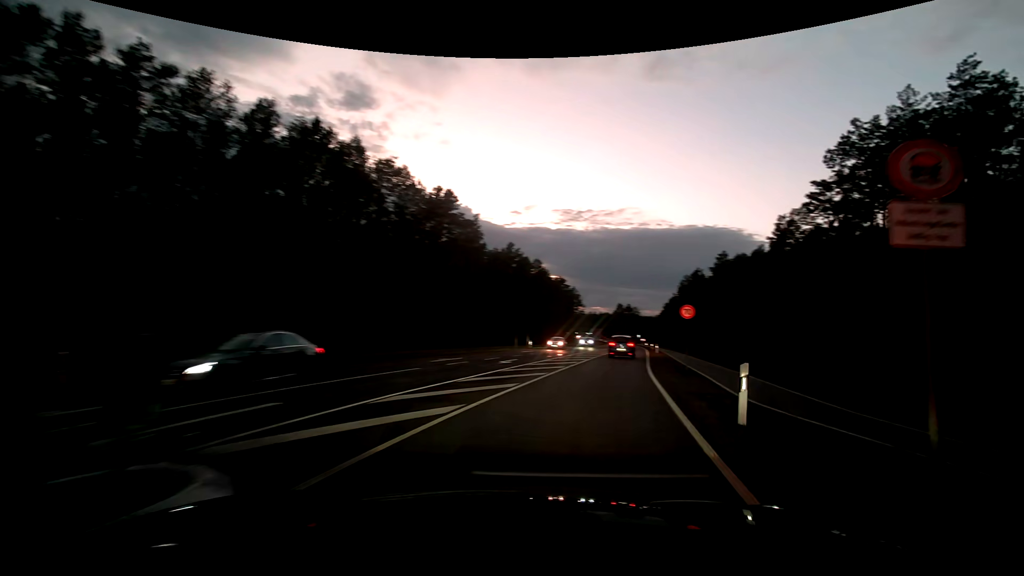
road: secondary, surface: asphalt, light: Dusk
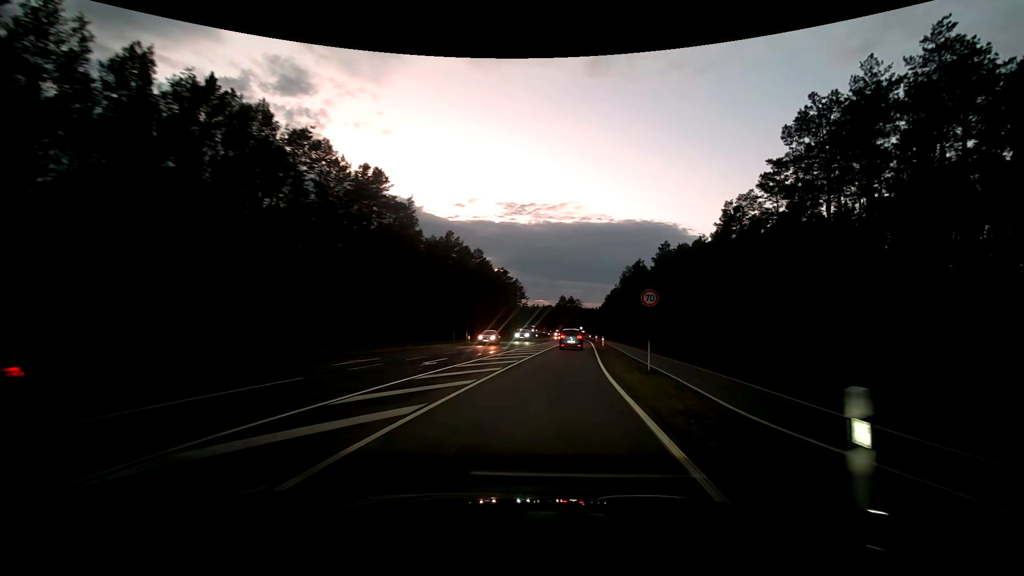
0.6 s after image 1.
(+0.3, +4.9) m; +6°
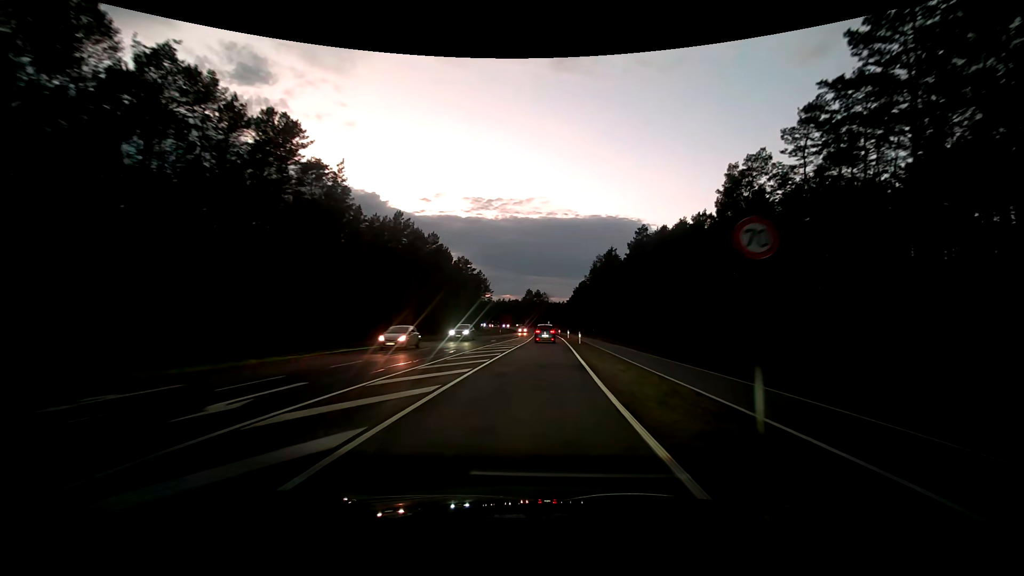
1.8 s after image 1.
(+0.5, +11.9) m; +4°
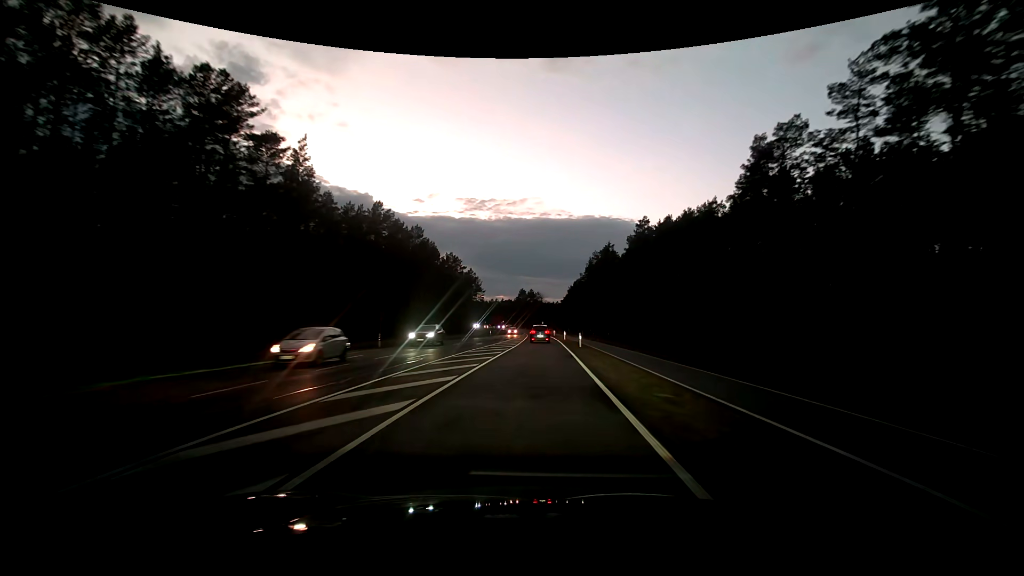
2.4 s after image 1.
(0.0, +6.9) m; +1°
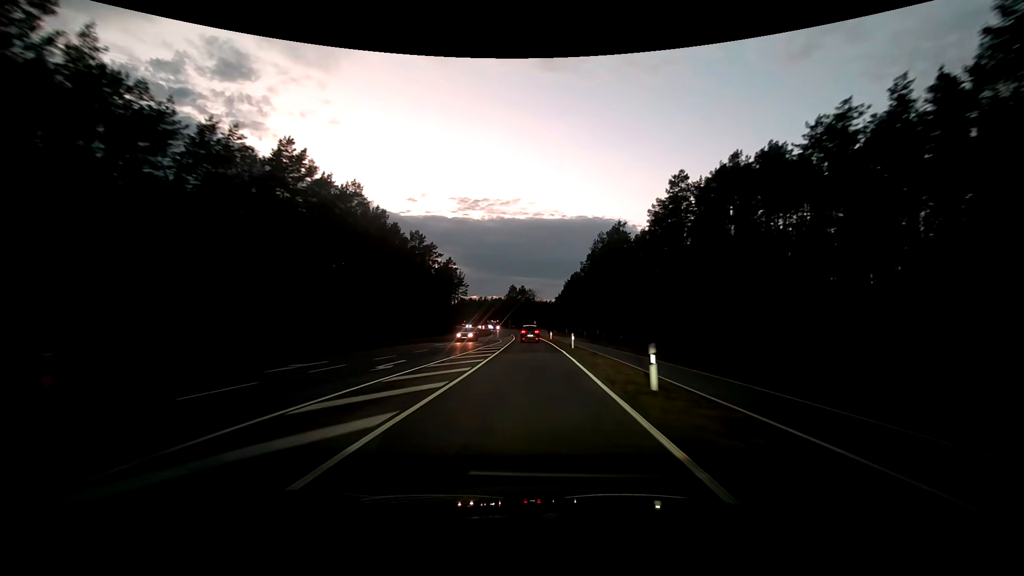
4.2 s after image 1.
(+0.1, +24.7) m; +1°
